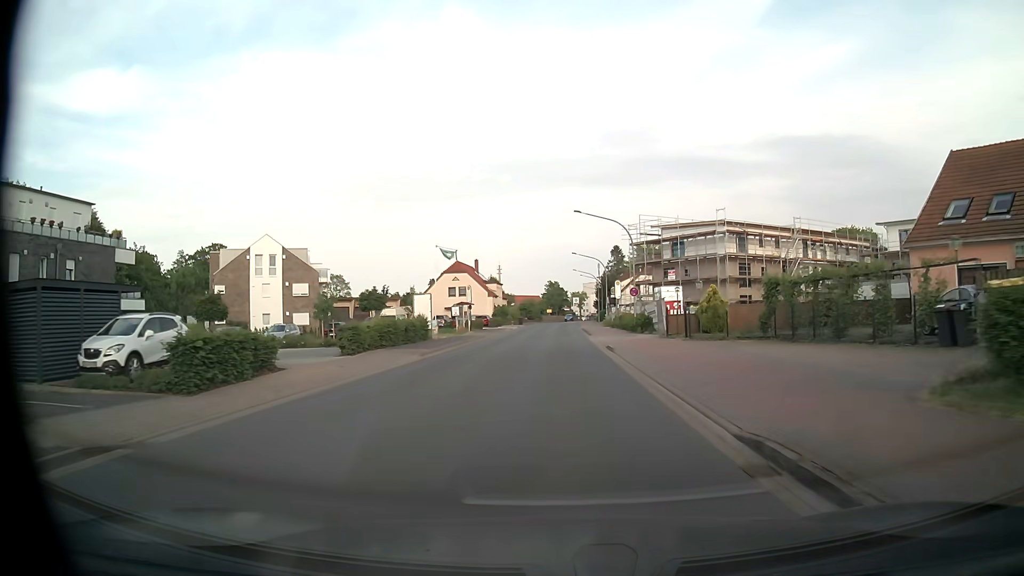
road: tertiary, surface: asphalt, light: Day
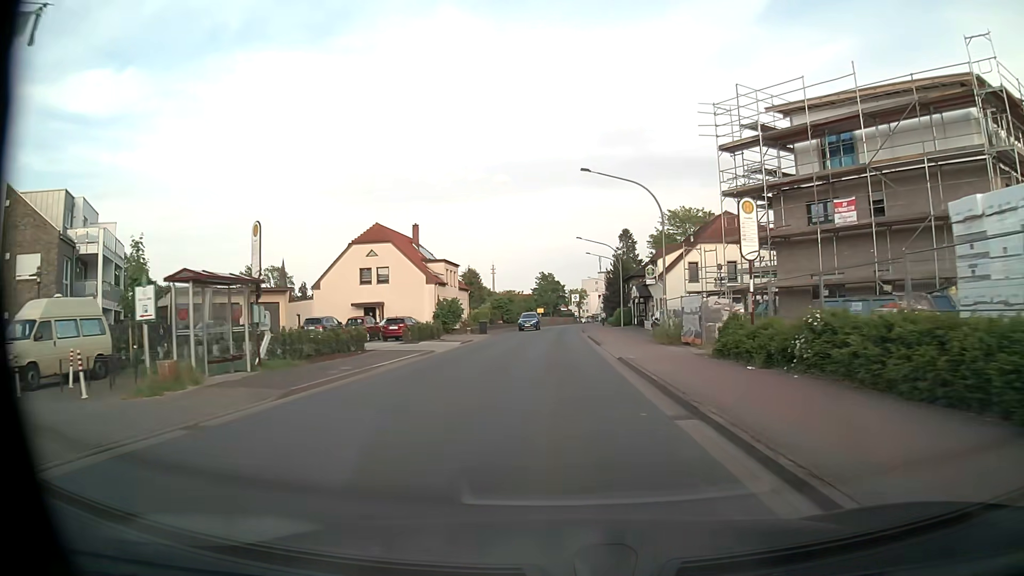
(+0.3, +41.3) m; 0°
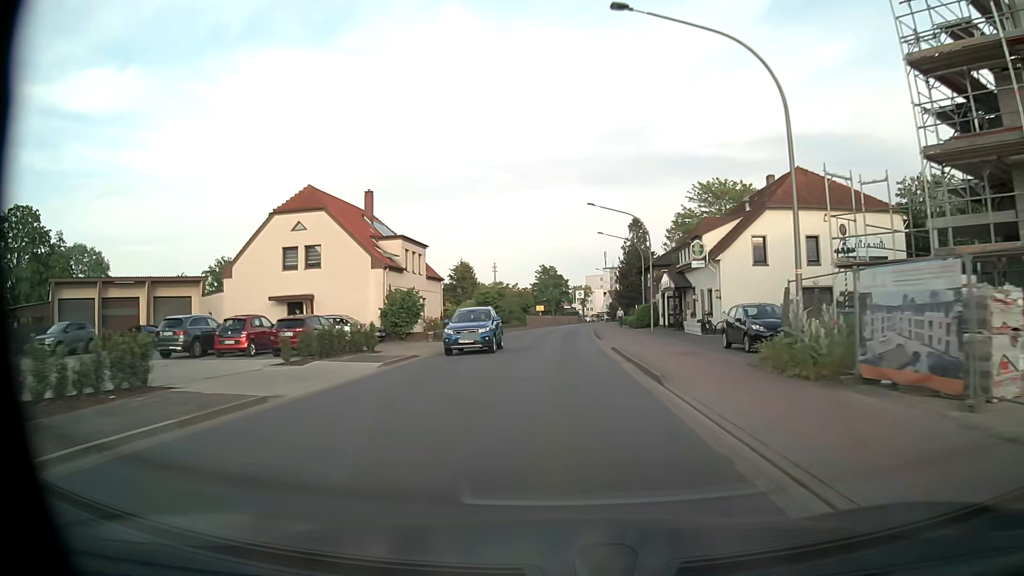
(0.0, +16.5) m; 0°
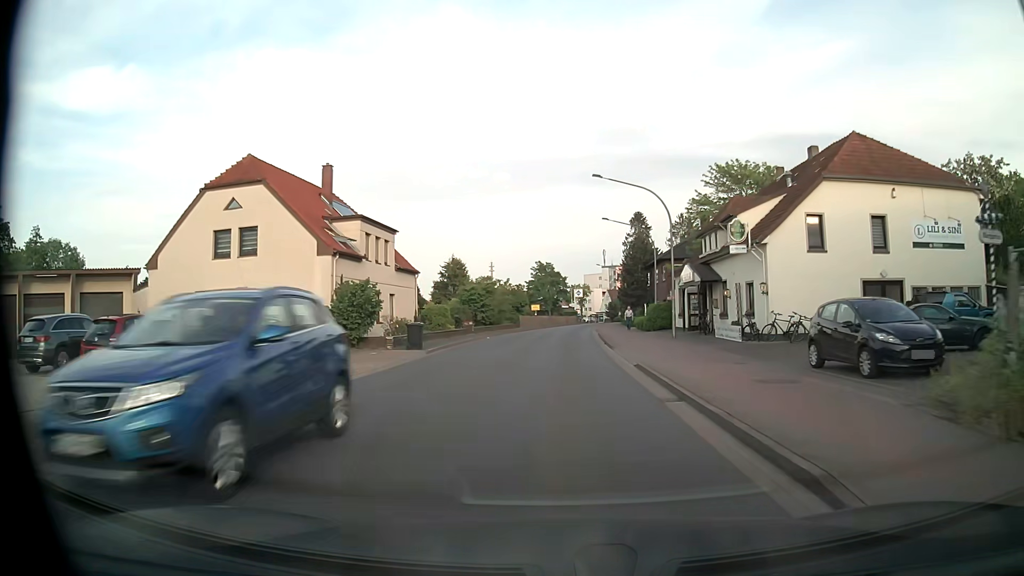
(0.0, +8.3) m; 0°
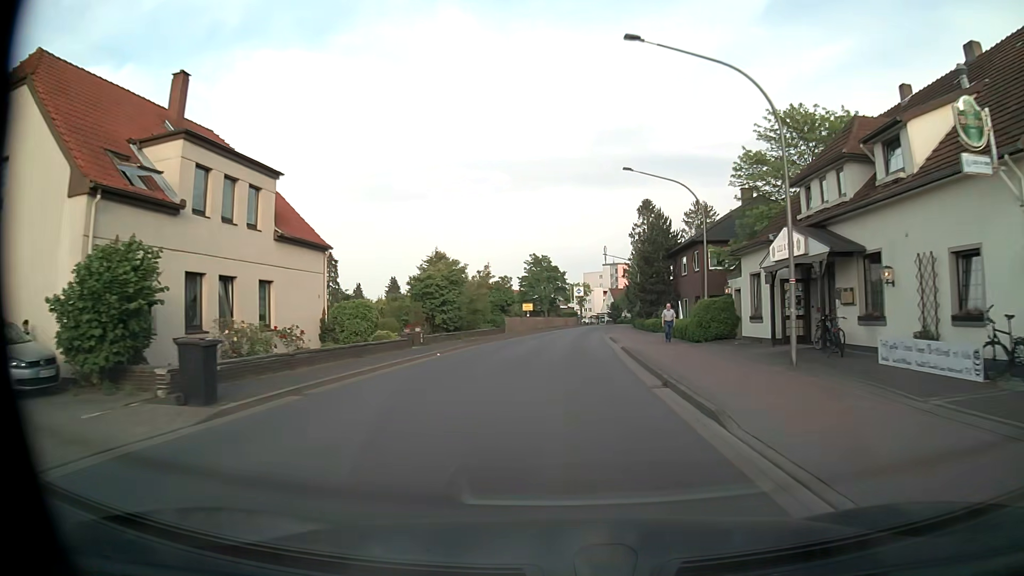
(+0.1, +16.5) m; 0°
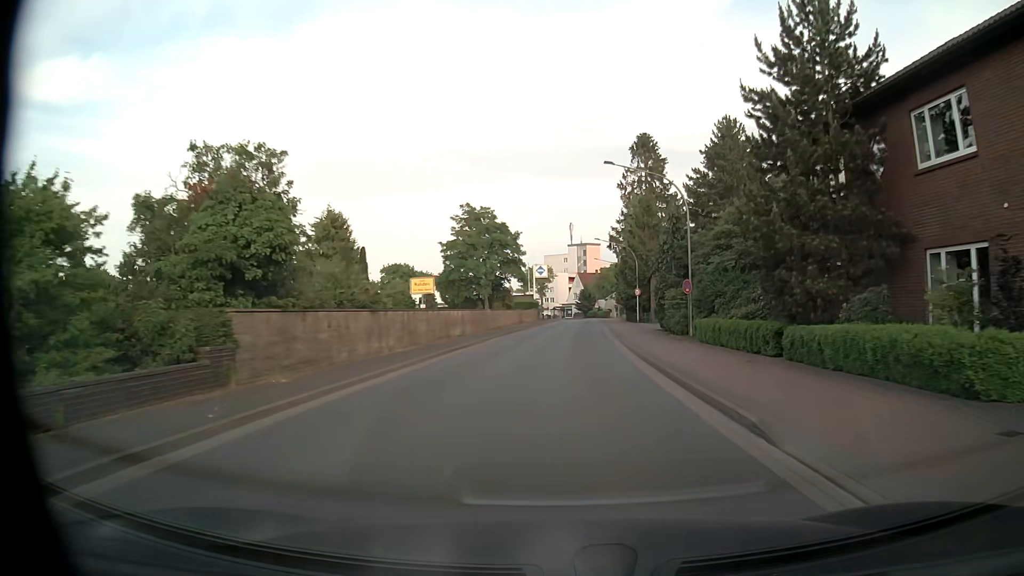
(+0.8, +41.1) m; +3°
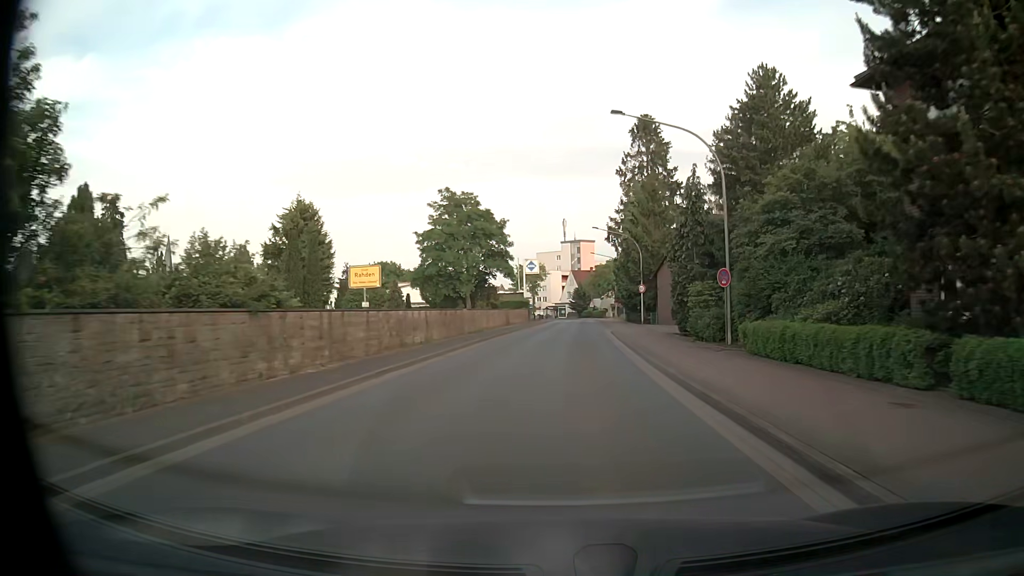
(+0.1, +7.7) m; +1°
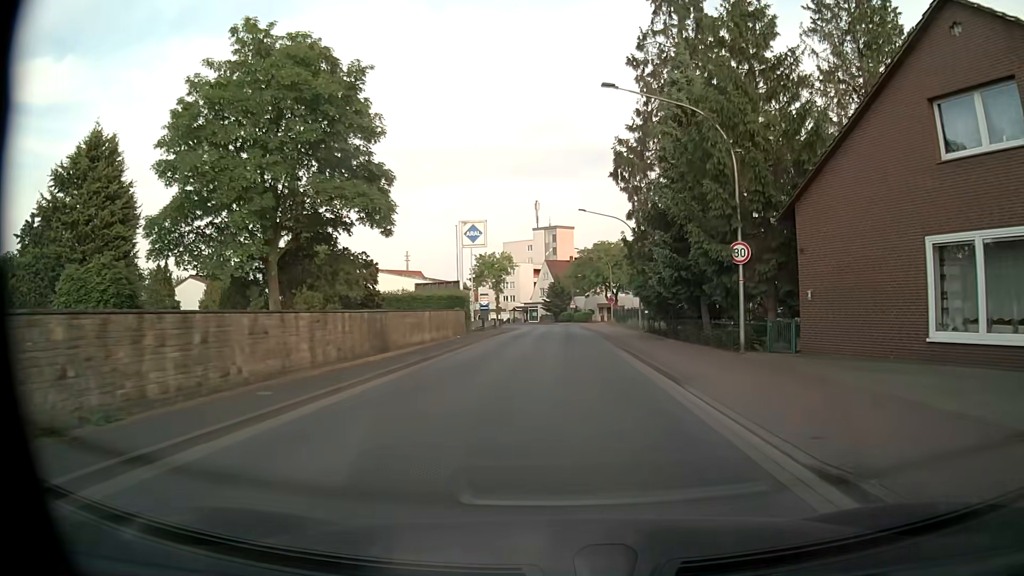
(+0.5, +33.0) m; +2°
(0, +10) (0, +20) (0, +30) (0, +40) (+1, +50) (0, +60) (0, +70) (0, +80) (-2, +90) (-6, +99) m
